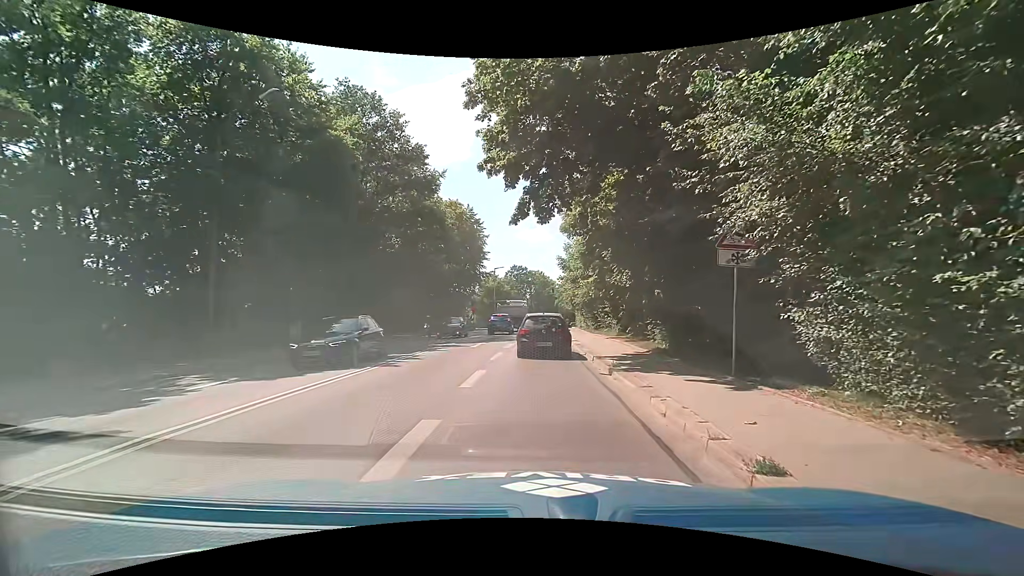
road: secondary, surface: asphalt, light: Day
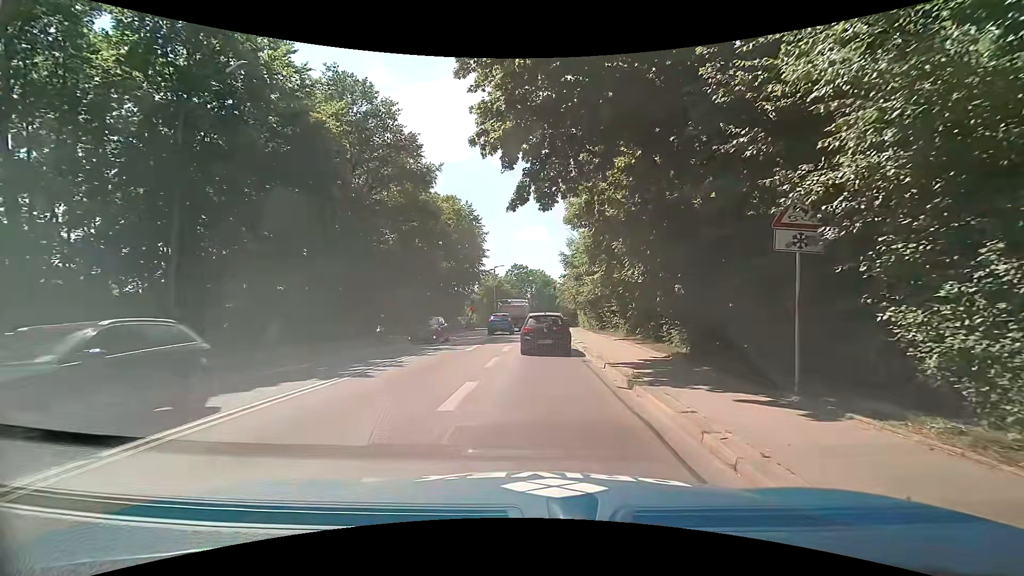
(0.0, +2.3) m; +2°
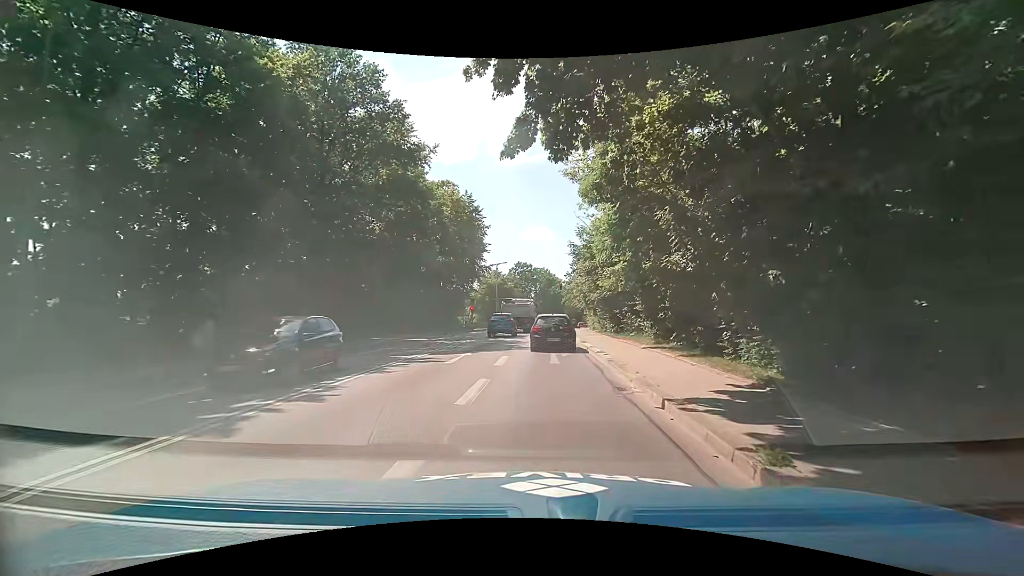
(-0.2, +5.5) m; -1°
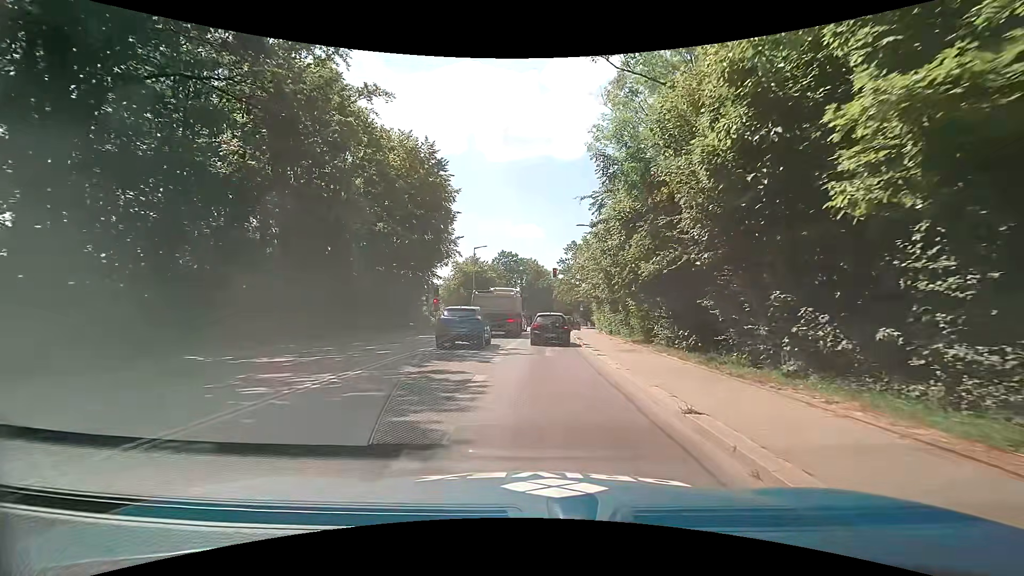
(-0.4, +18.0) m; 0°
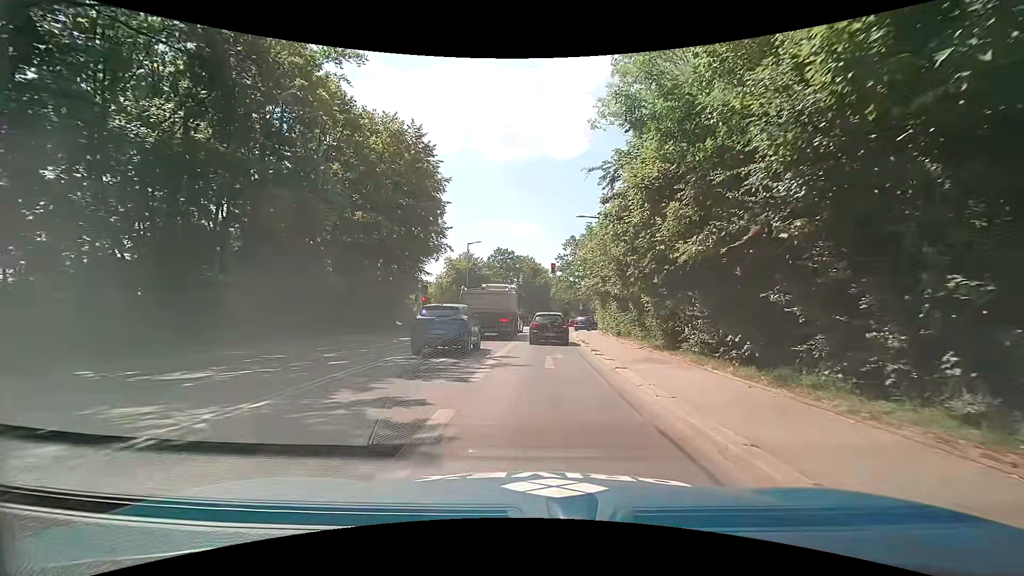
(0.0, +4.0) m; 0°
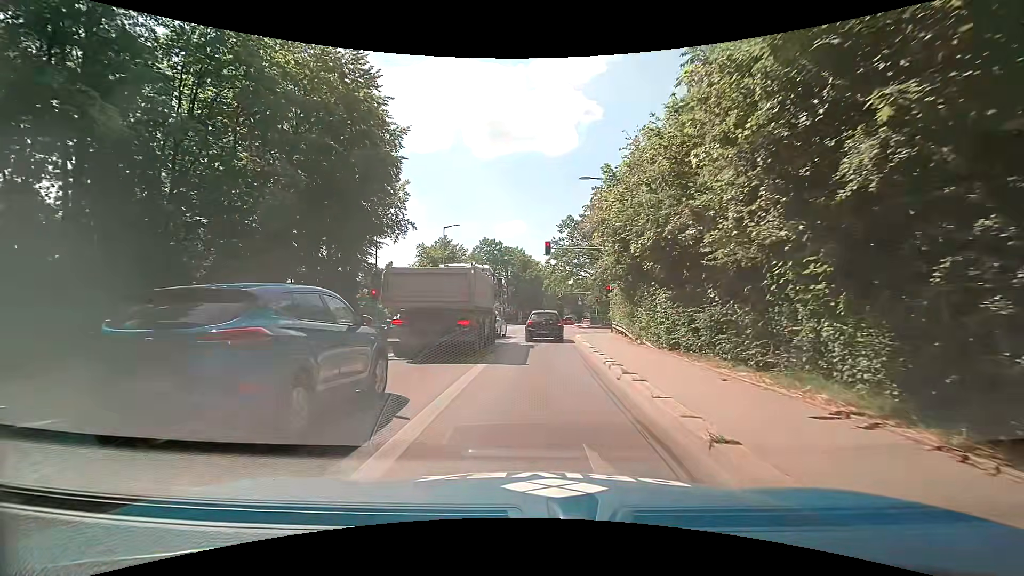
(+0.3, +12.3) m; +1°
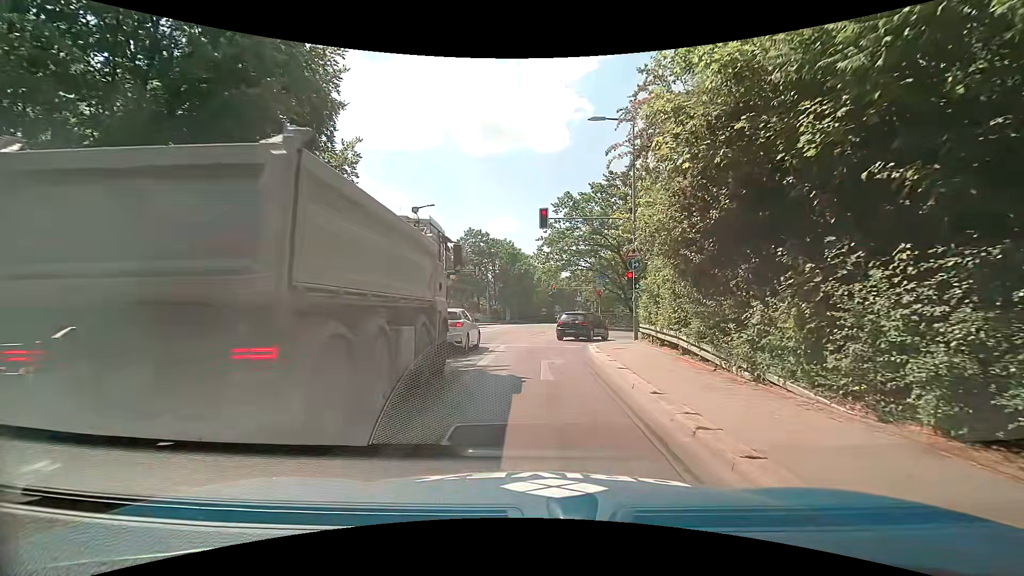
(0.0, +10.3) m; 0°
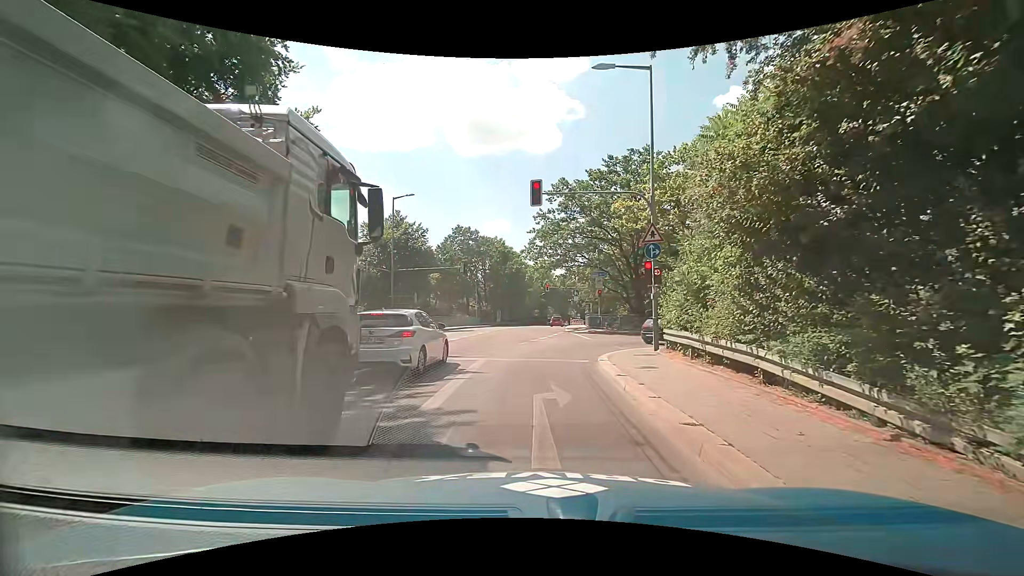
(+0.2, +5.3) m; +2°
